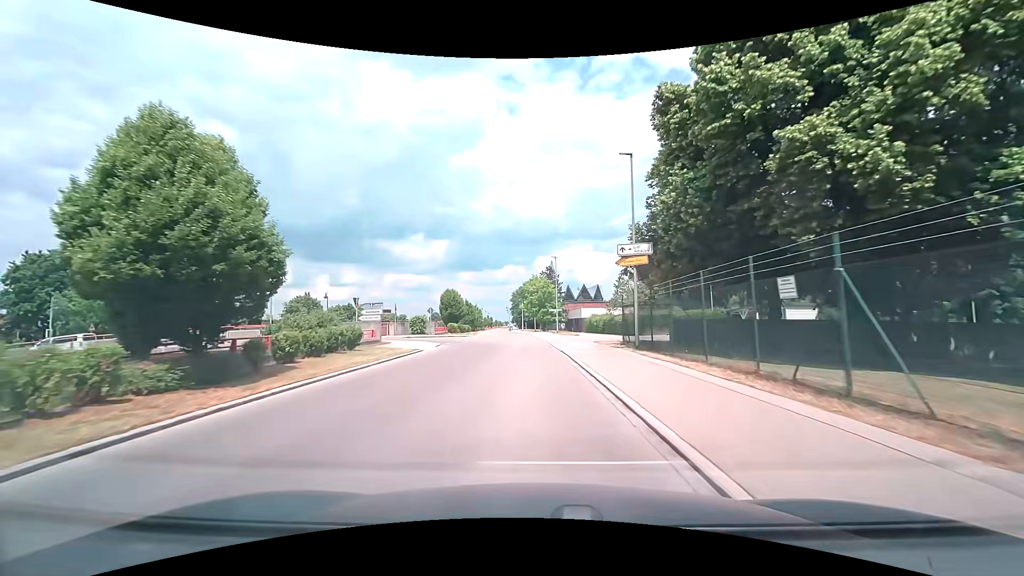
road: tertiary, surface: asphalt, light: Day
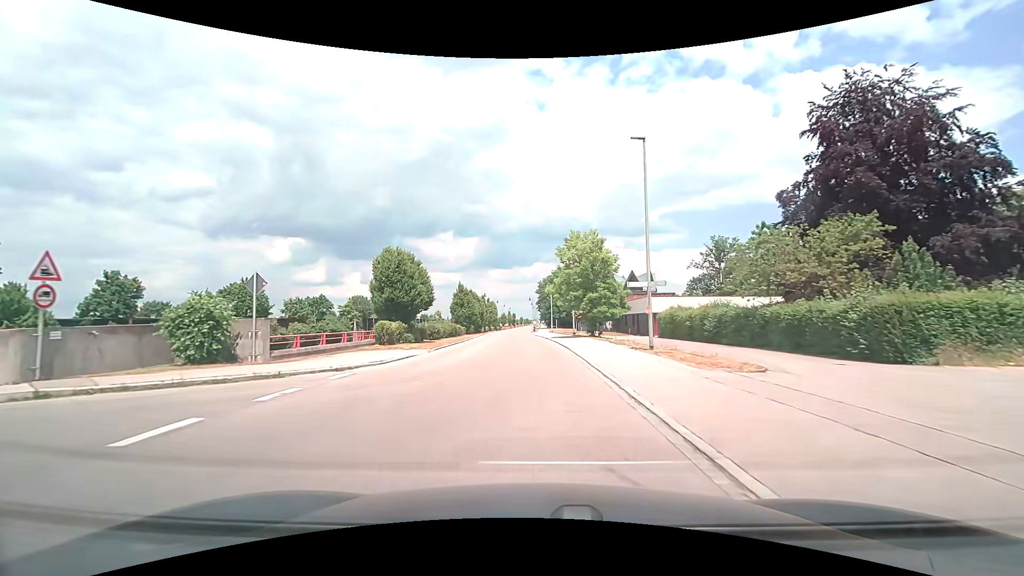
(-1.0, +36.6) m; -3°
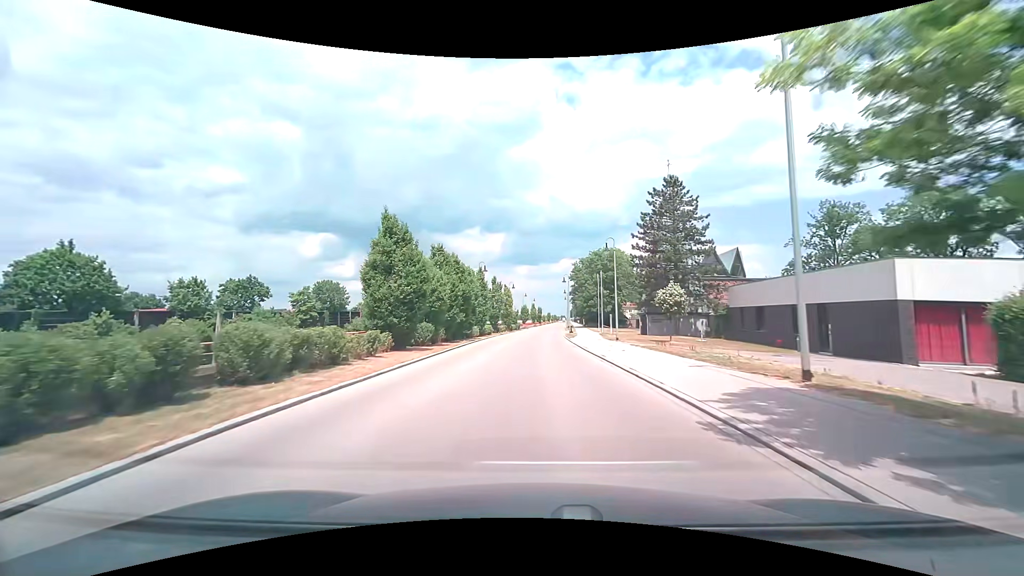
(-1.2, +37.0) m; -3°
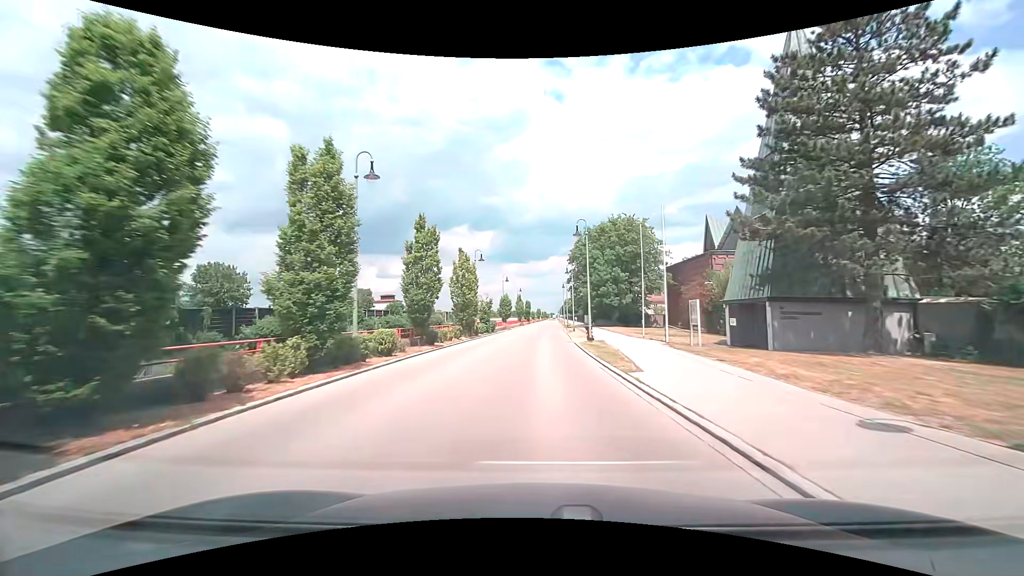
(+0.4, +30.1) m; +2°
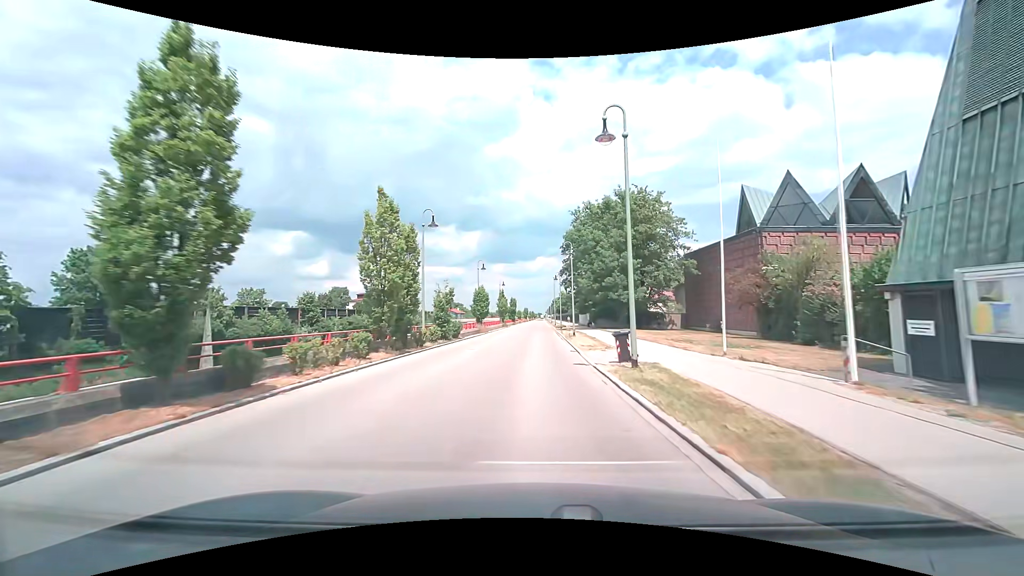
(+0.1, +15.1) m; +1°
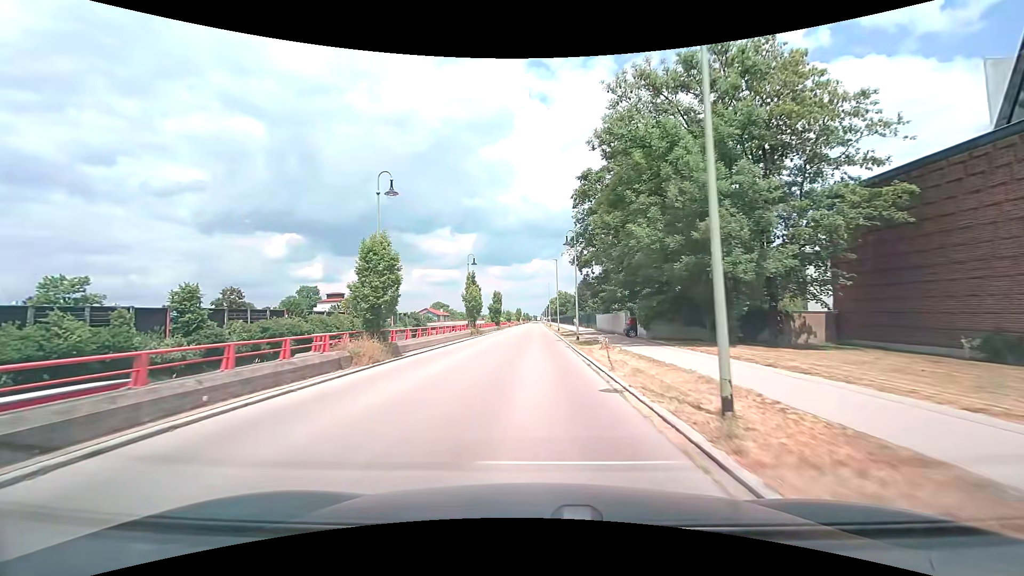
(+0.3, +29.7) m; +1°
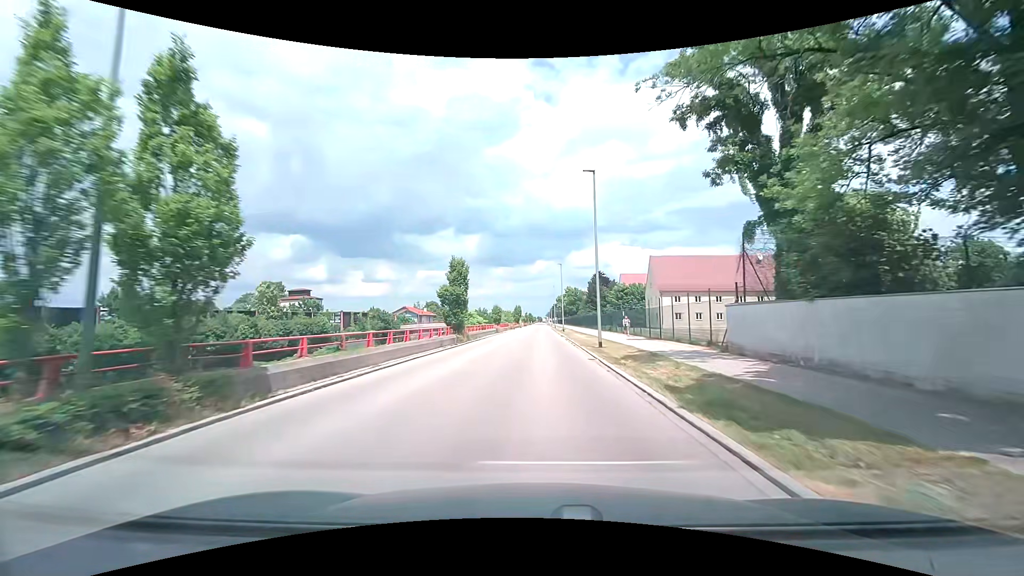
(-0.1, +36.4) m; -1°
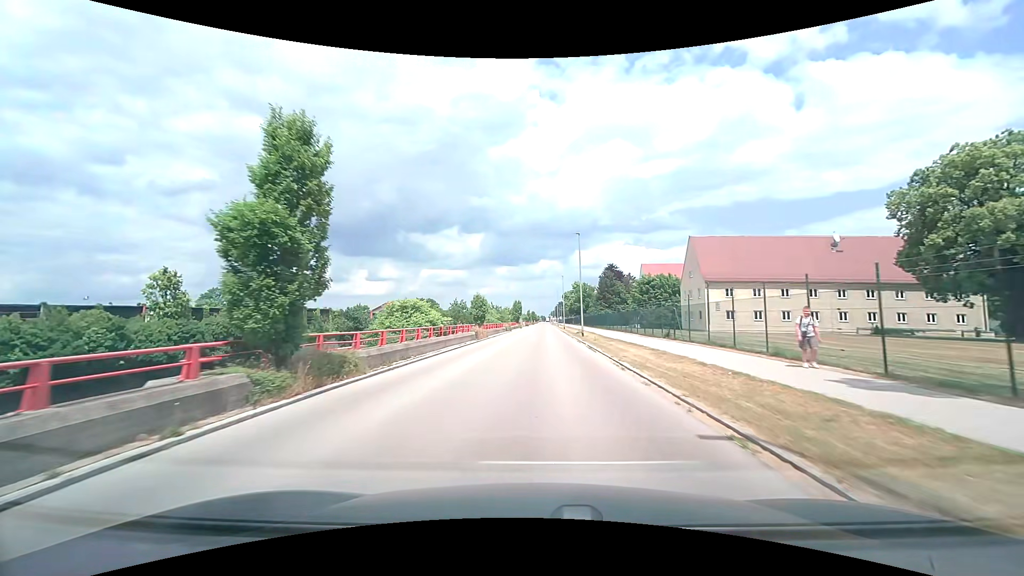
(0.0, +21.9) m; 0°
(0, +10) (0, +20) (+1, +30) (+1, +40) (+1, +50) (+2, +60) (+2, +70) (+2, +80) (+3, +90) (+3, +100) m
